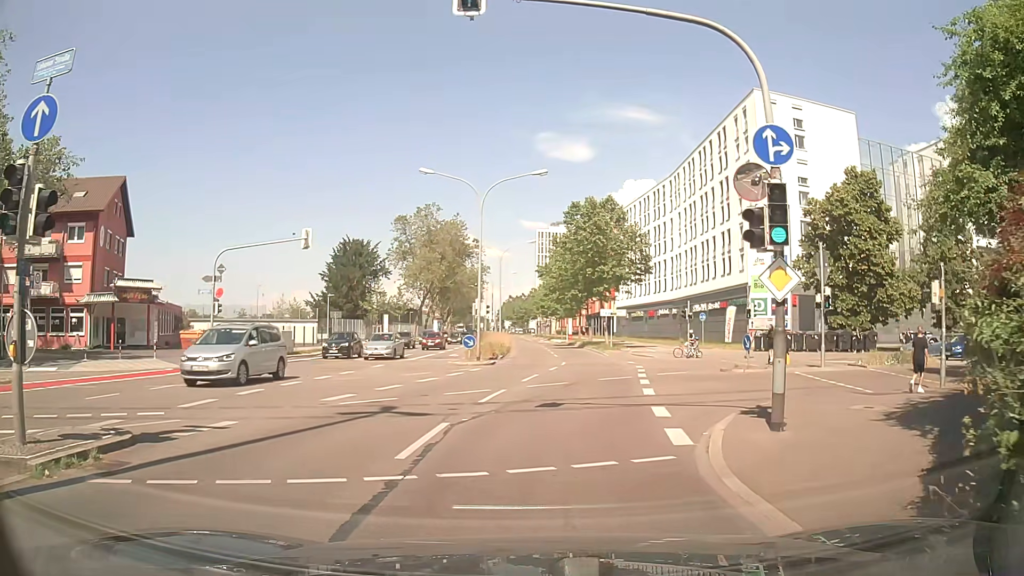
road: secondary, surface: asphalt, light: Day
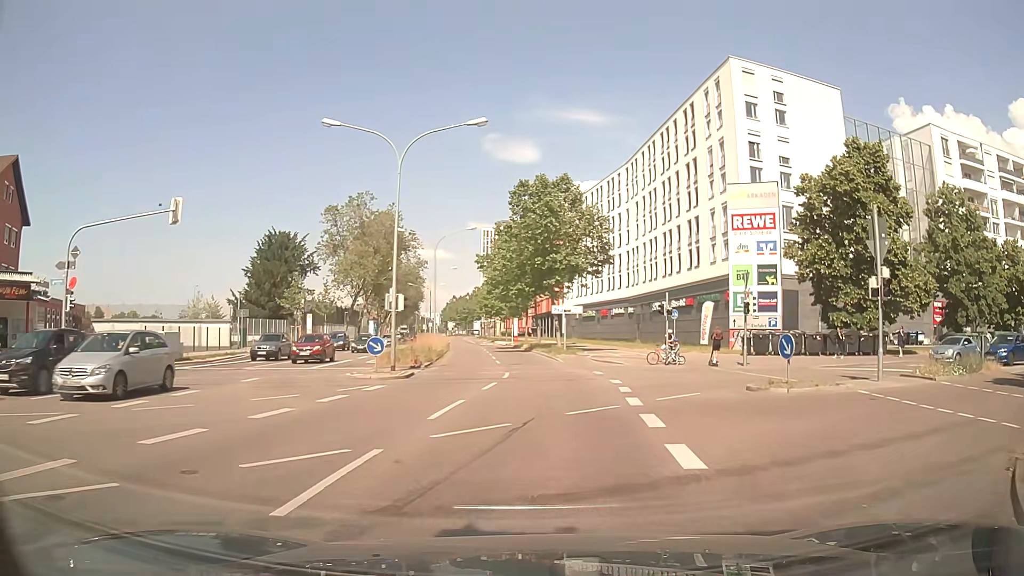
(+0.3, +9.1) m; +4°
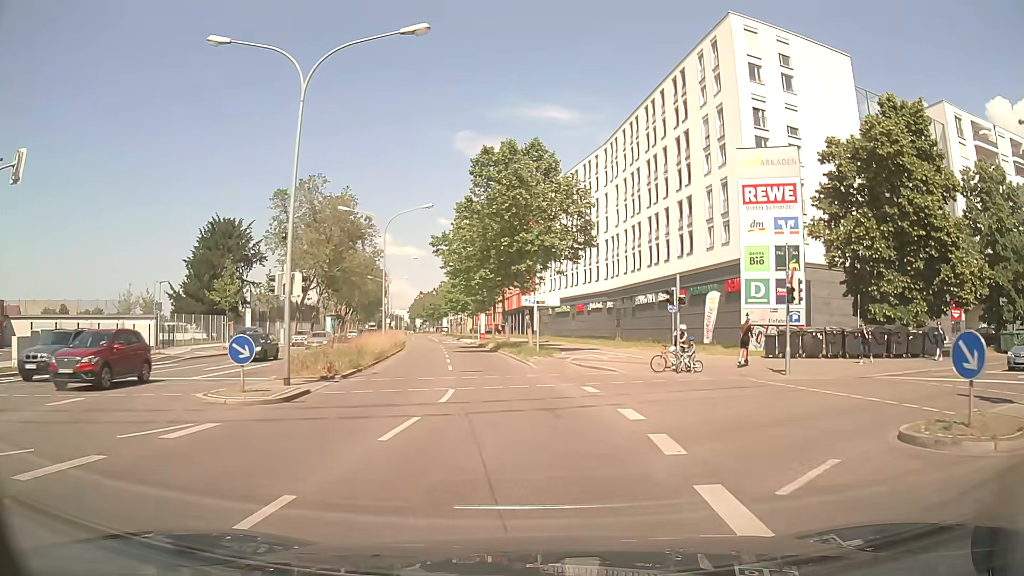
(+0.3, +8.6) m; +2°
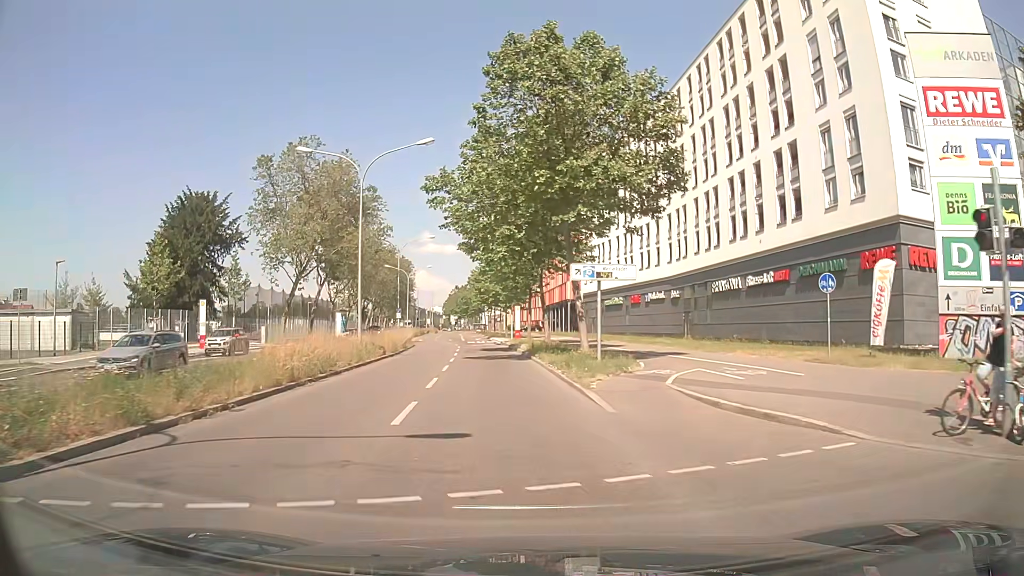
(-0.4, +15.9) m; -4°
